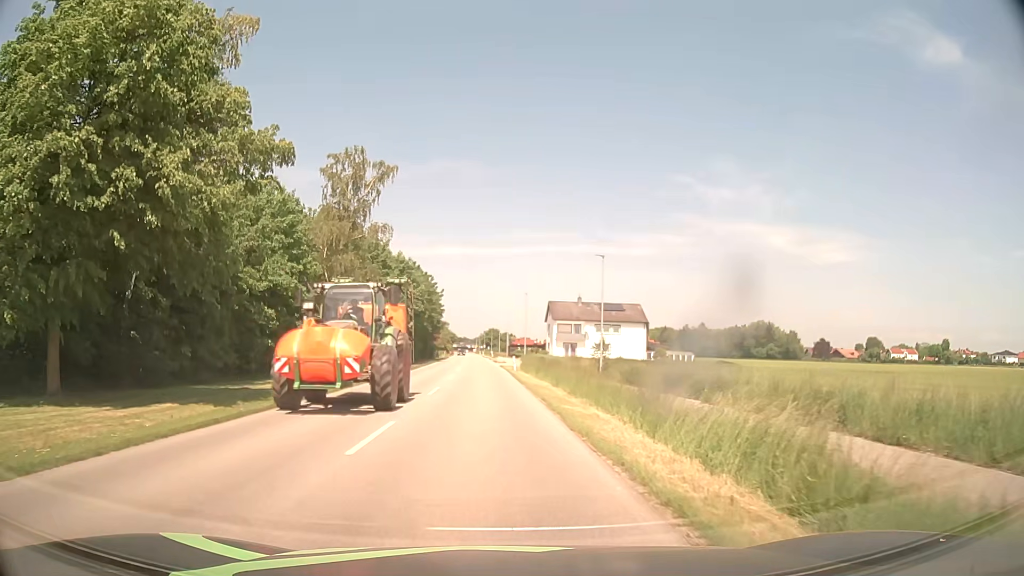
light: Day
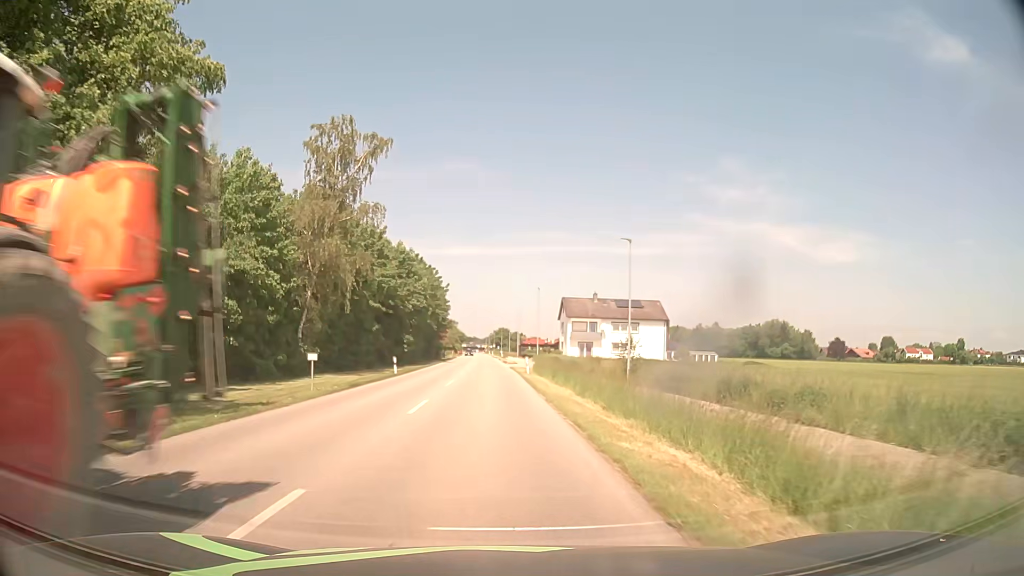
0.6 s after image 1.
(0.0, +6.7) m; -1°
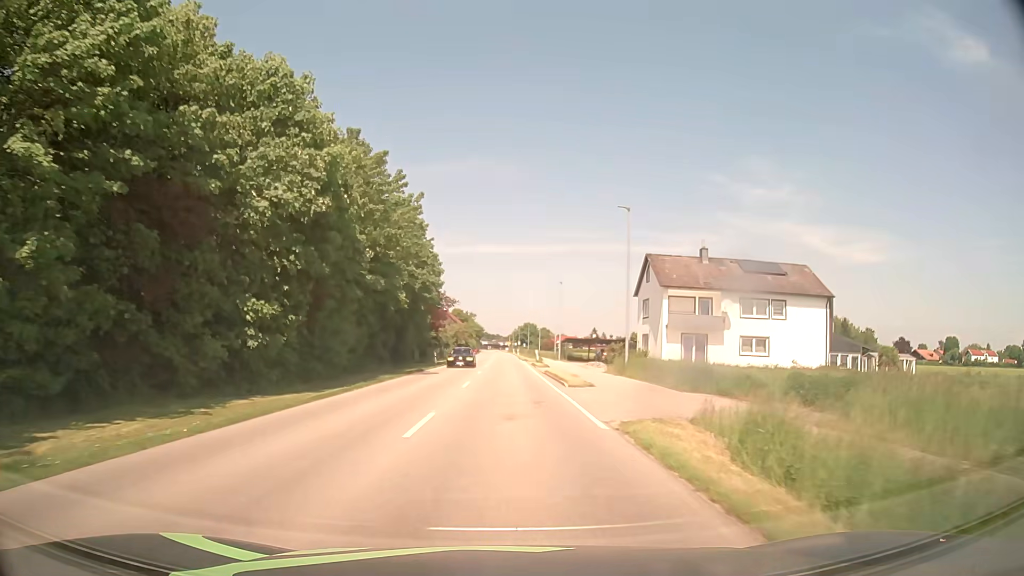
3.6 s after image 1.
(-1.1, +42.6) m; -2°
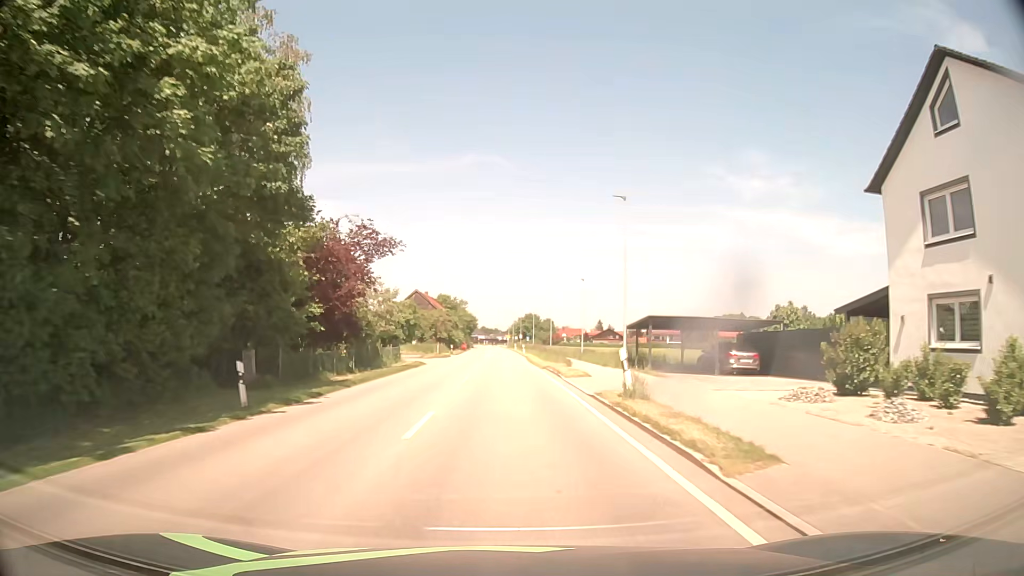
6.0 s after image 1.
(+0.3, +38.6) m; 0°
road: secondary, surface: asphalt
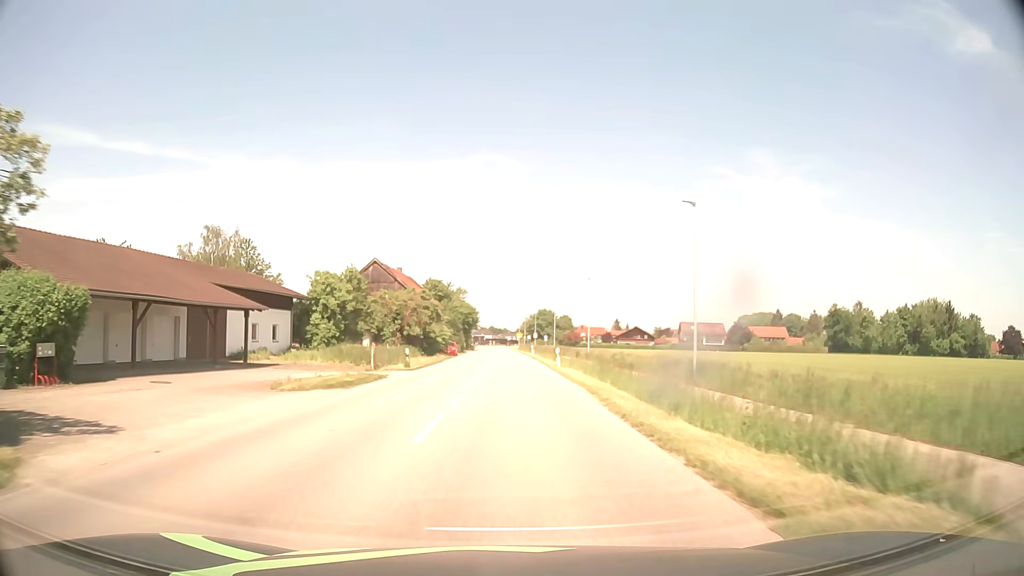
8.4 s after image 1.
(-0.1, +37.9) m; -1°
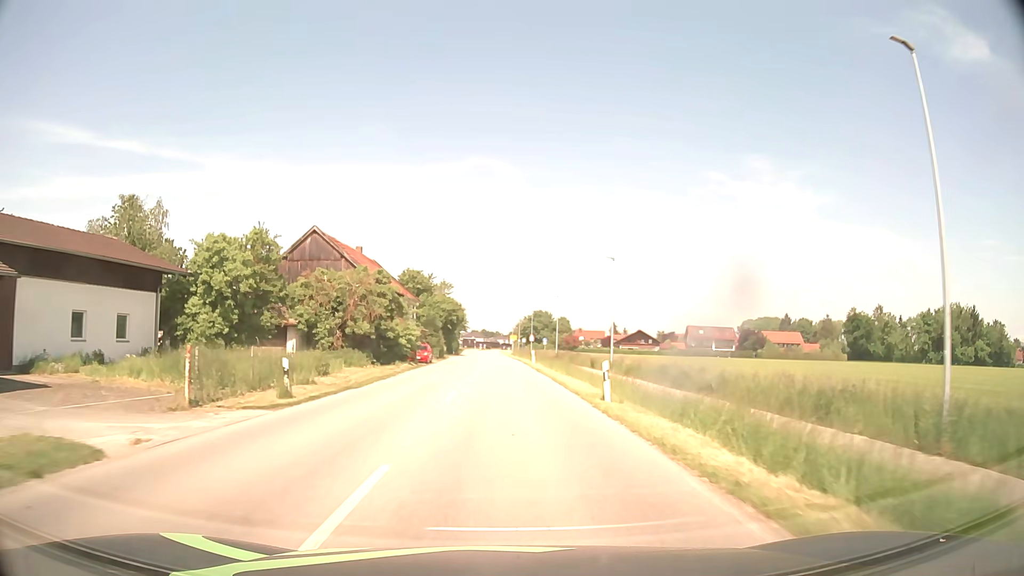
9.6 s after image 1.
(+0.1, +18.7) m; +1°
